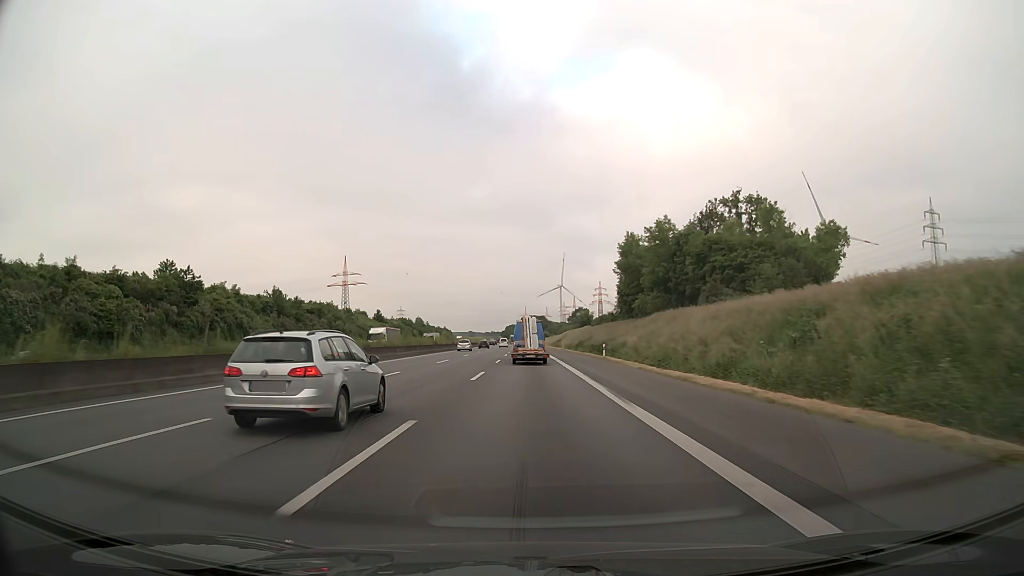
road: motorway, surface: asphalt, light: Day
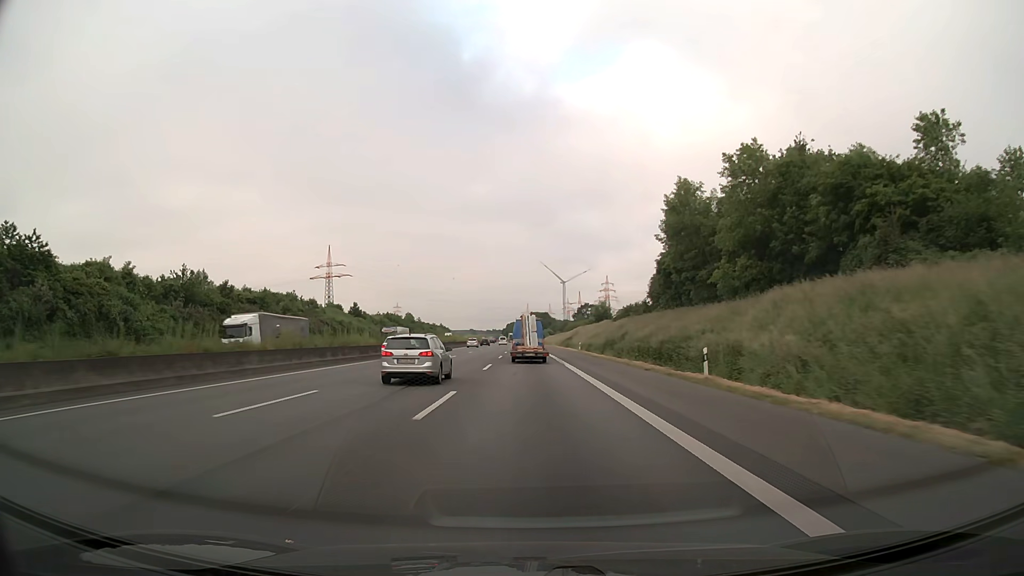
(0.0, +29.8) m; 0°
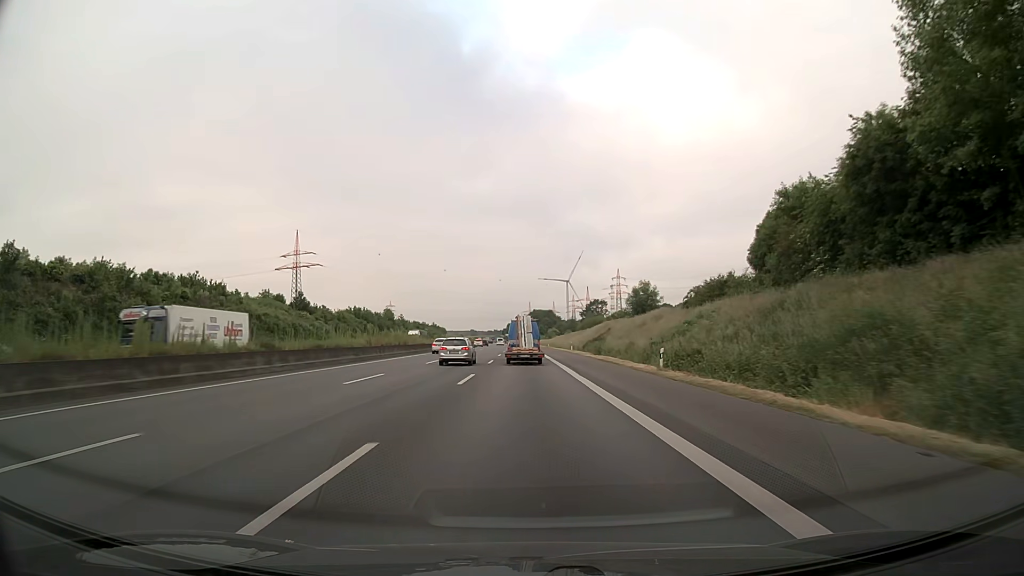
(-0.1, +44.4) m; 0°
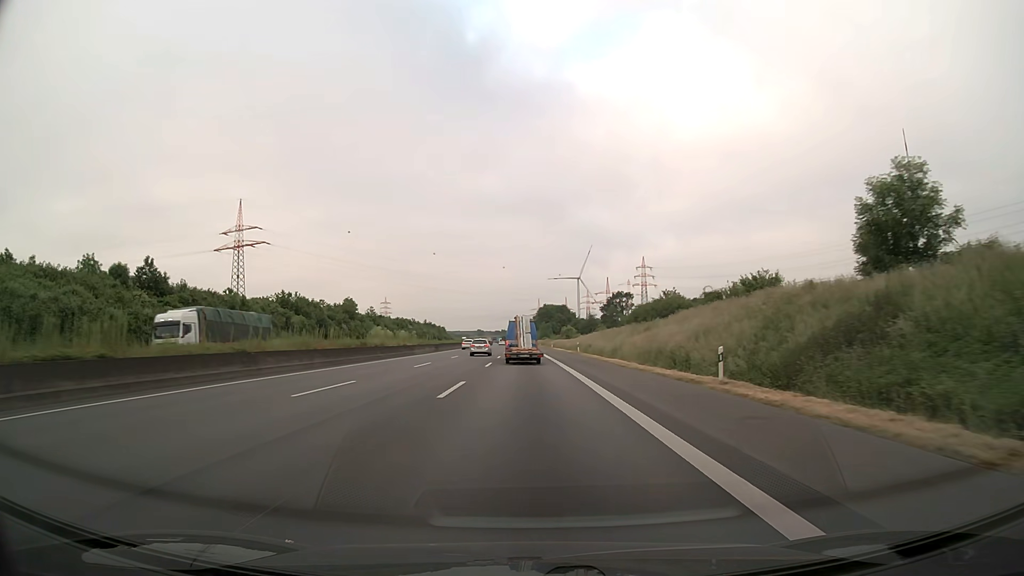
(-0.3, +58.9) m; 0°
(0, +10) (0, +20) (0, +30) (0, +40) (0, +50) (0, +60) (-1, +70) (-1, +80) (-1, +90) (-1, +100) m
